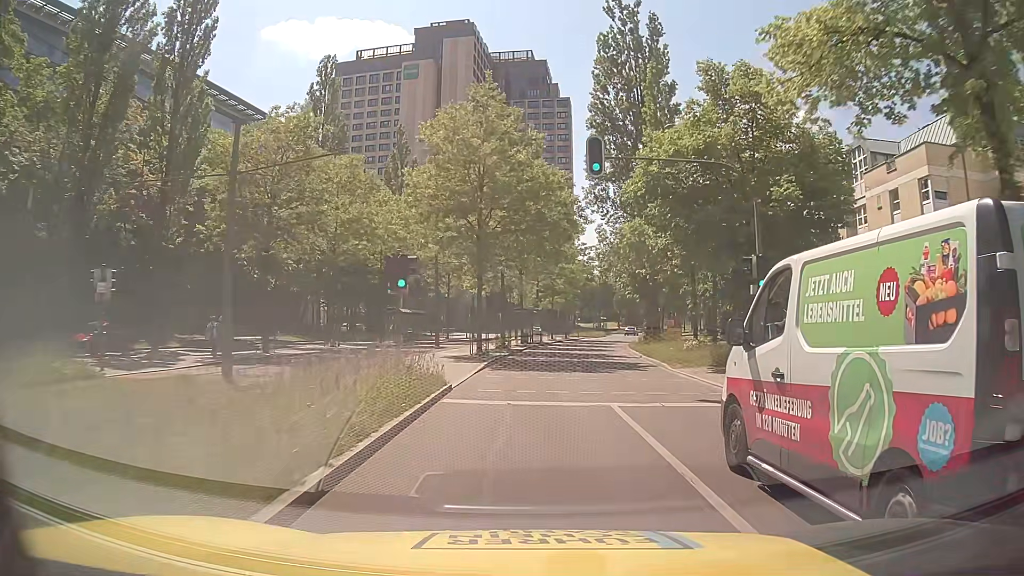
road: secondary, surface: asphalt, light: Day
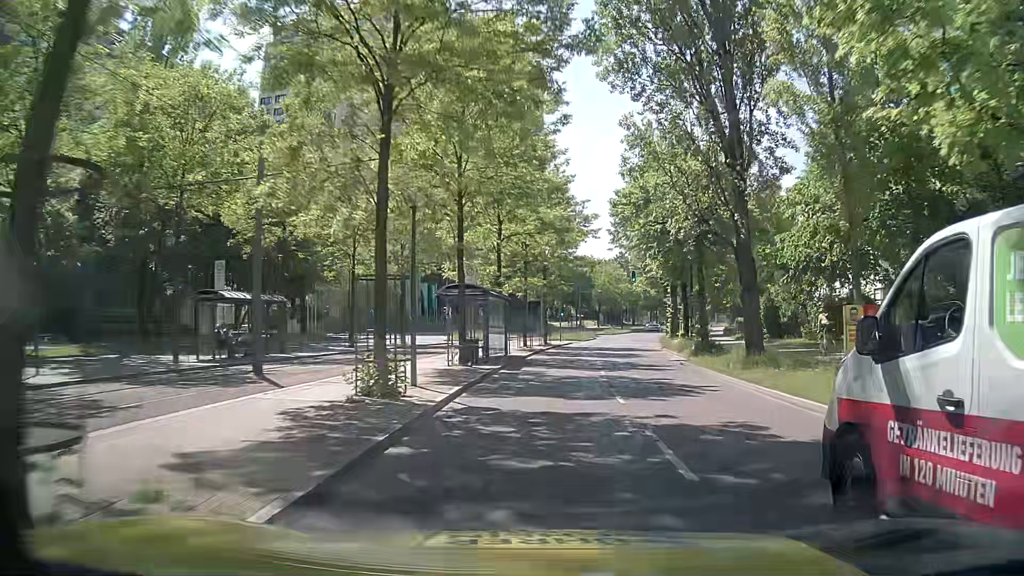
(+0.5, +26.8) m; +3°
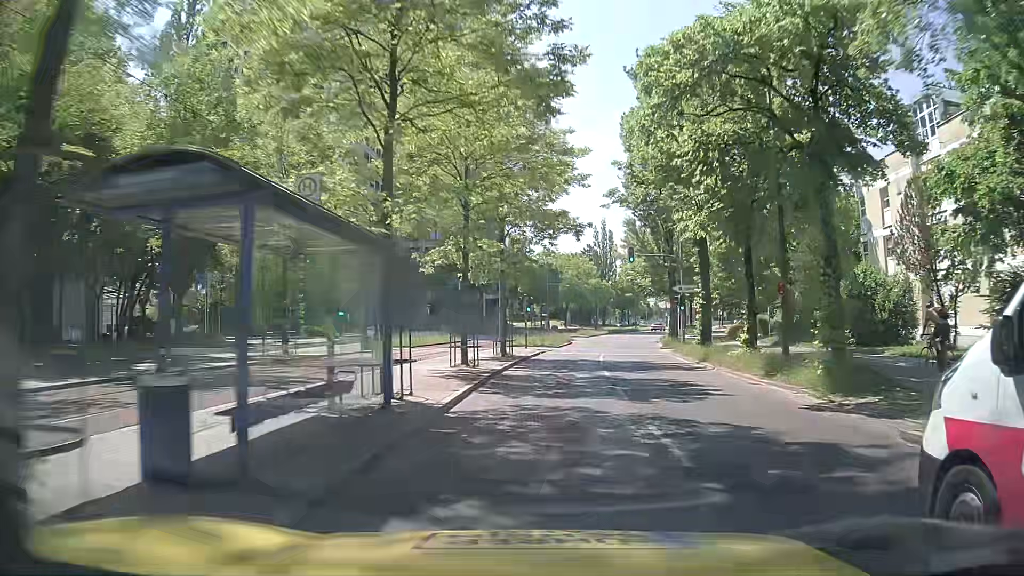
(+0.5, +17.6) m; +3°
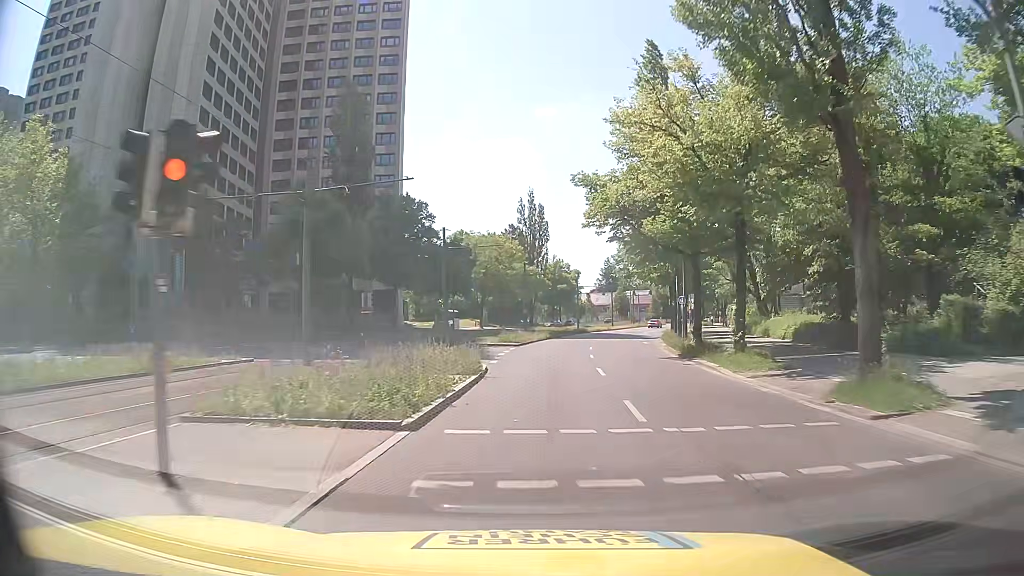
(+2.3, +34.3) m; +6°
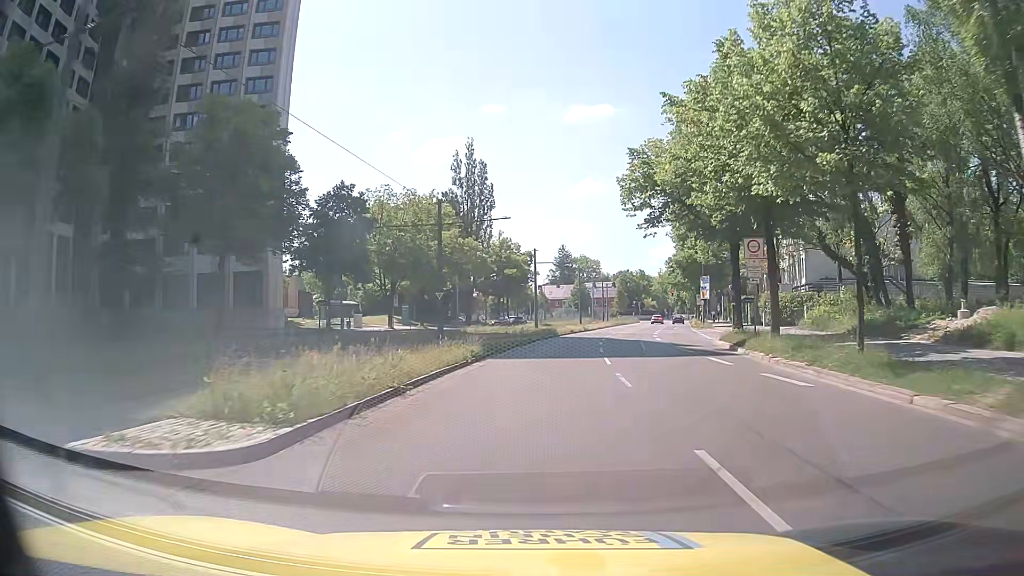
(+1.8, +32.5) m; +6°
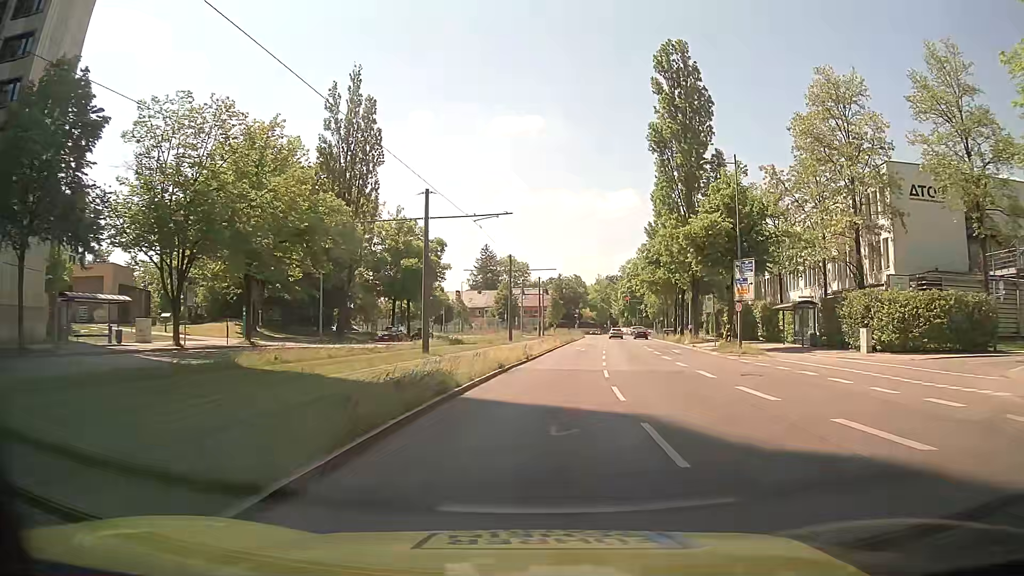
(+1.4, +30.1) m; +5°
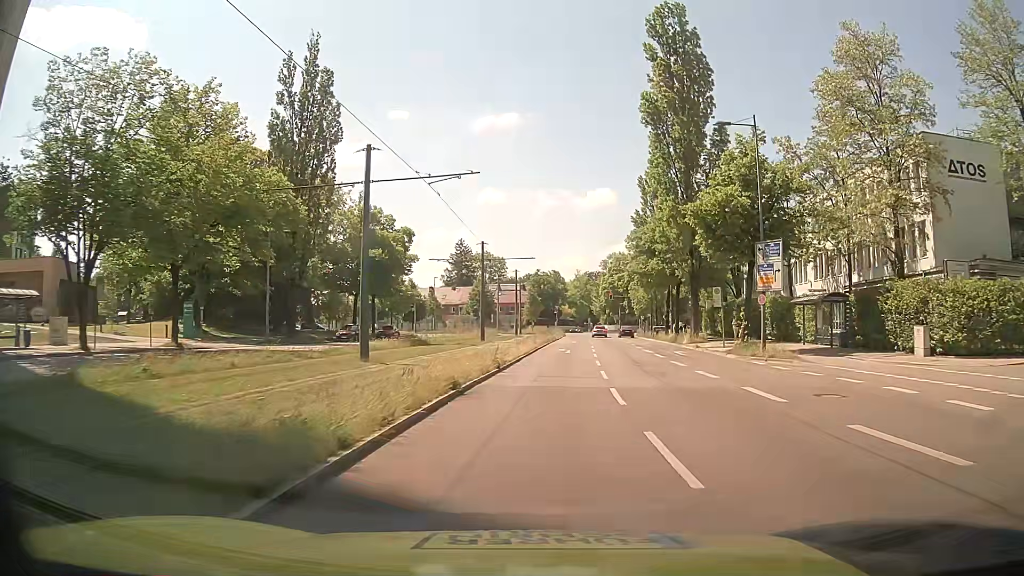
(+0.2, +7.0) m; +3°
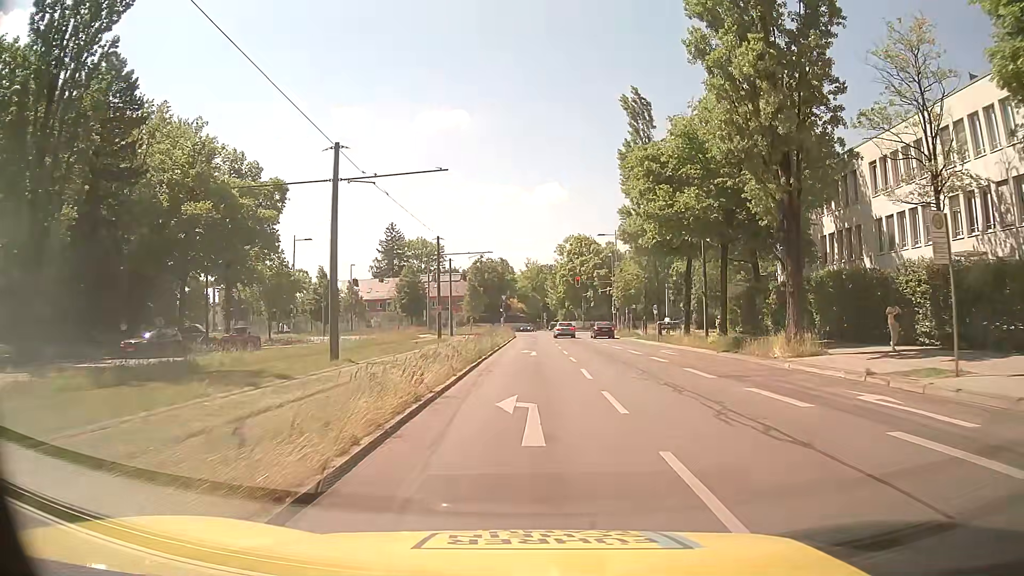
(+1.2, +25.8) m; +5°
